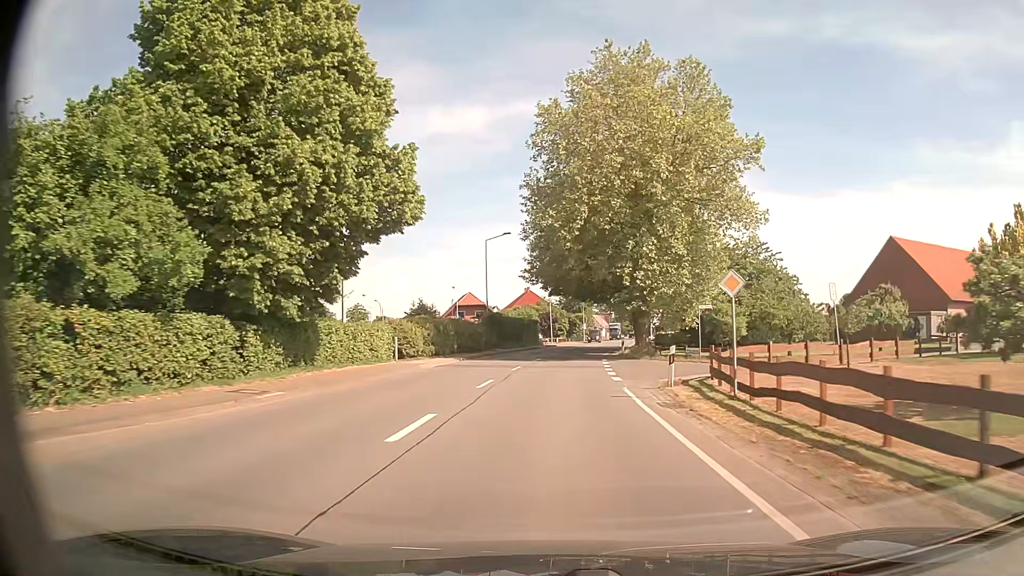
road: secondary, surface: asphalt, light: Day
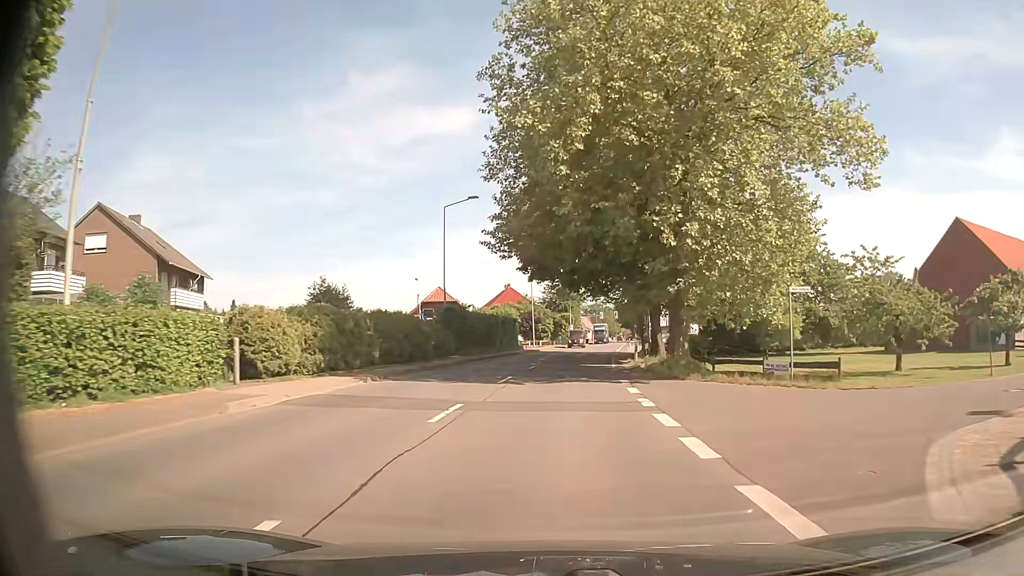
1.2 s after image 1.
(+0.2, +15.6) m; +1°
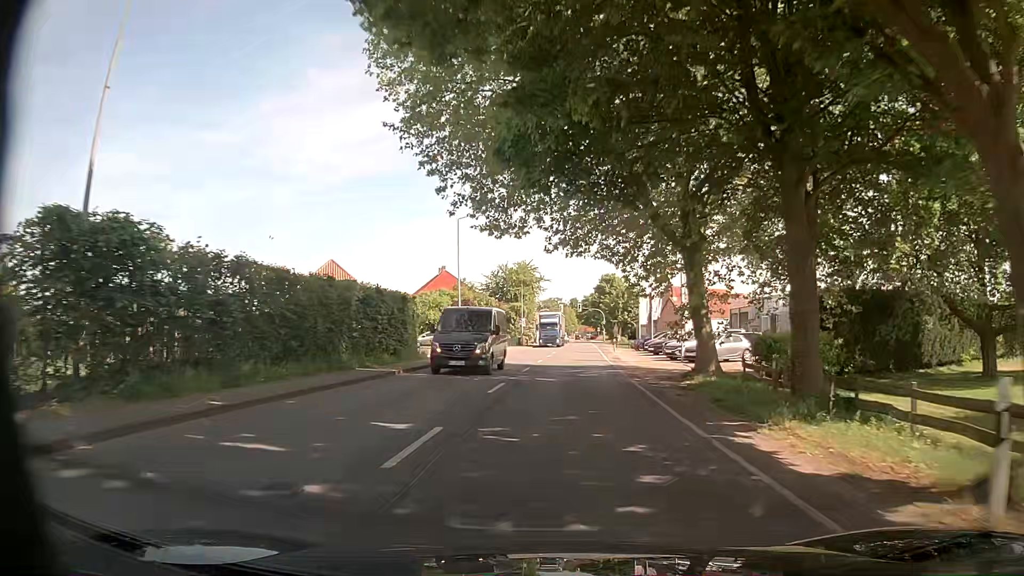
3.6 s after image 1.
(+1.1, +31.1) m; +4°
(0, +10) (+1, +20) (+1, +30) (+2, +40) (+2, +50) (+3, +60) (+4, +70) (+4, +80) (+5, +90) (+6, +100) m
